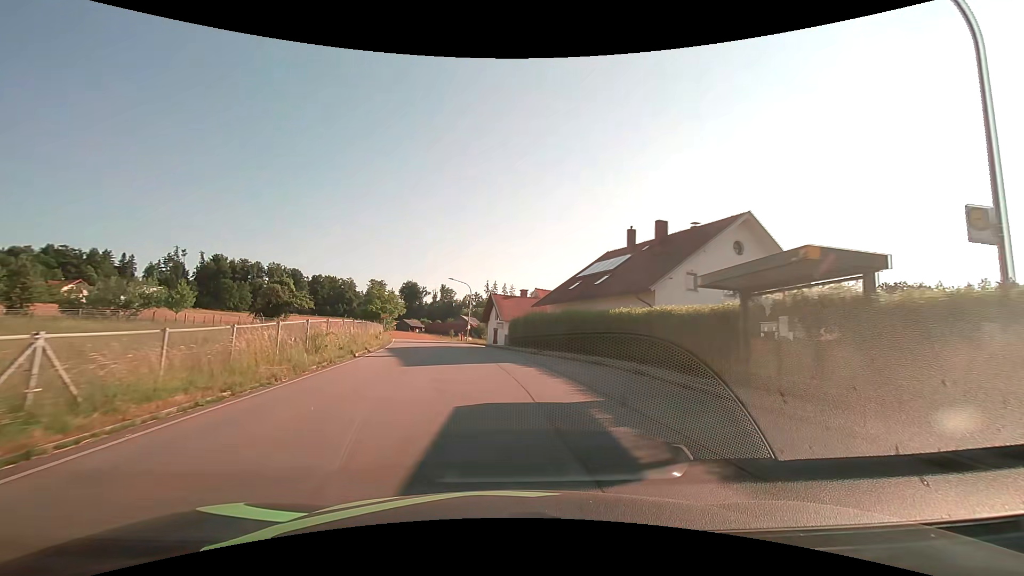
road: tertiary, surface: asphalt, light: Day
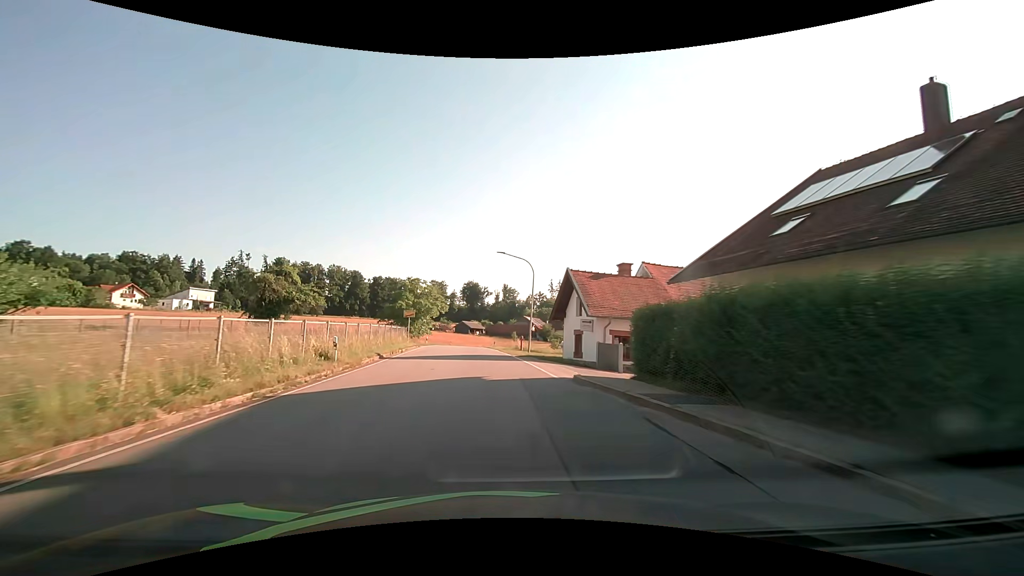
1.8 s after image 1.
(-1.3, +22.5) m; -6°
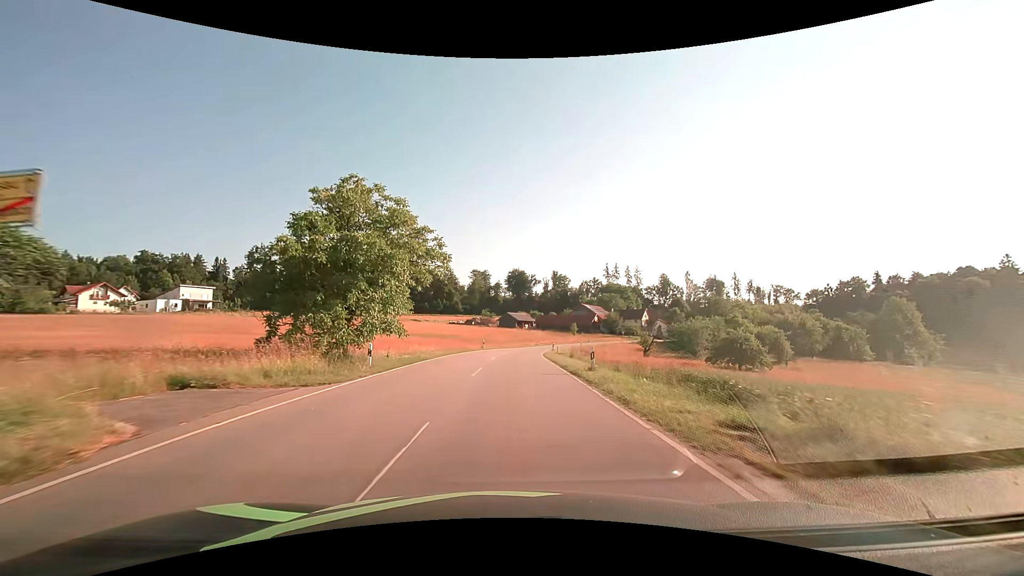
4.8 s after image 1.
(-3.0, +41.0) m; -6°
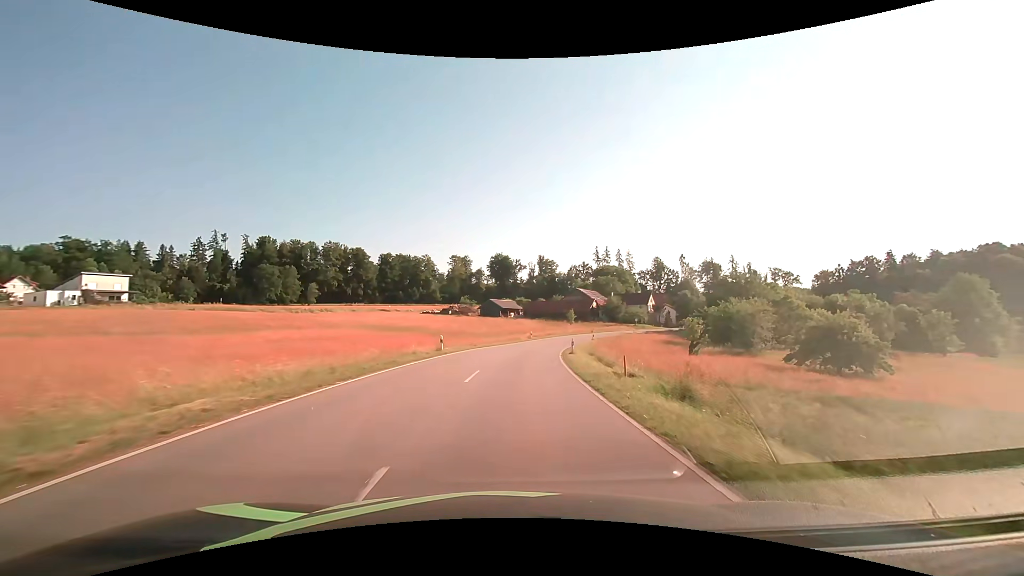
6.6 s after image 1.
(+0.2, +26.6) m; +2°
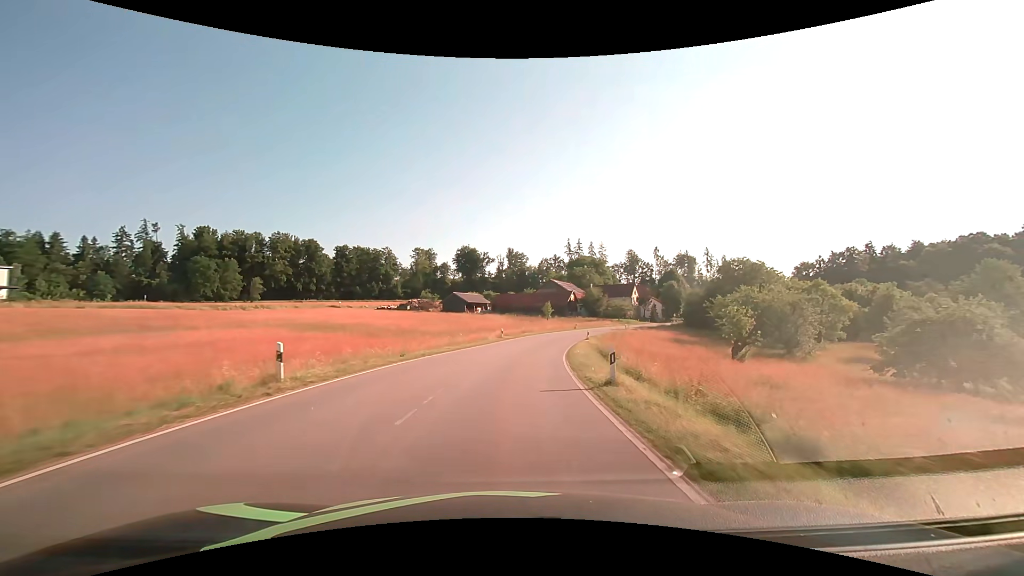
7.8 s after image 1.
(+0.6, +18.1) m; +4°
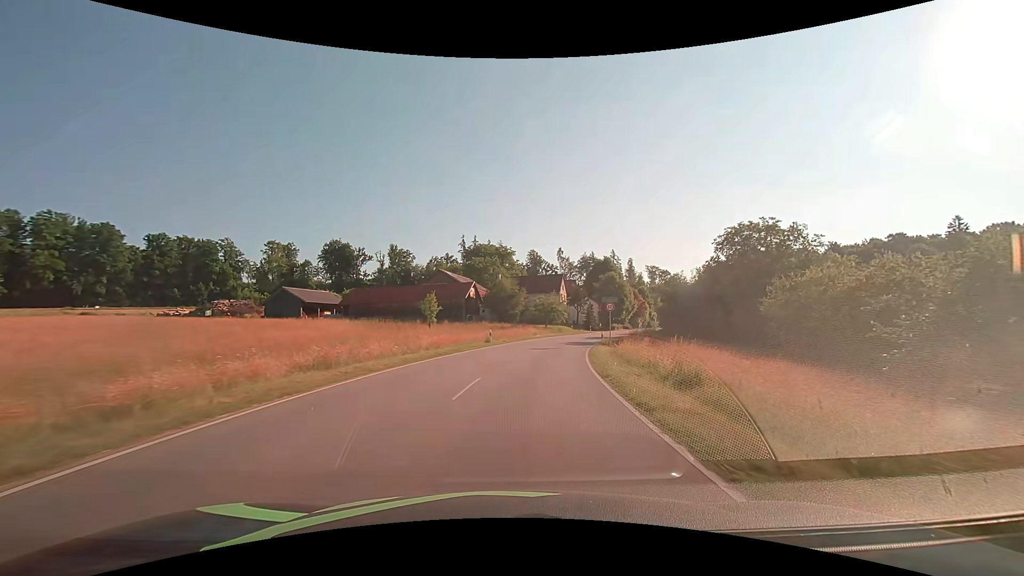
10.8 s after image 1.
(+4.2, +45.4) m; +12°
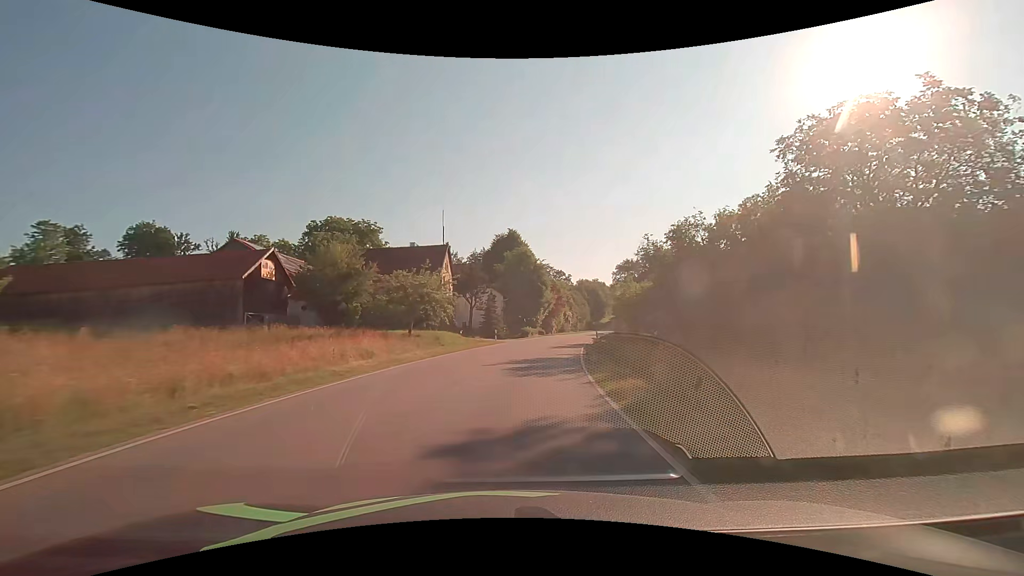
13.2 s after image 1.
(+4.5, +35.8) m; +13°
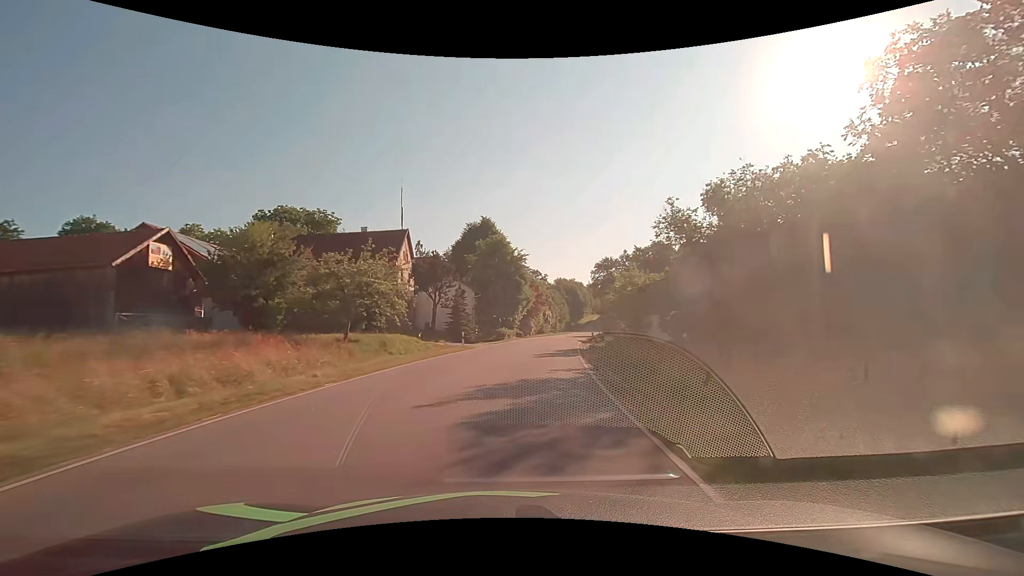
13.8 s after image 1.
(+0.2, +9.0) m; +3°
(0, +10) (+1, +20) (+2, +30) (+4, +40) (+6, +50) (+7, +59) (+10, +69) (+12, +79) (+14, +89) (+16, +98) m
